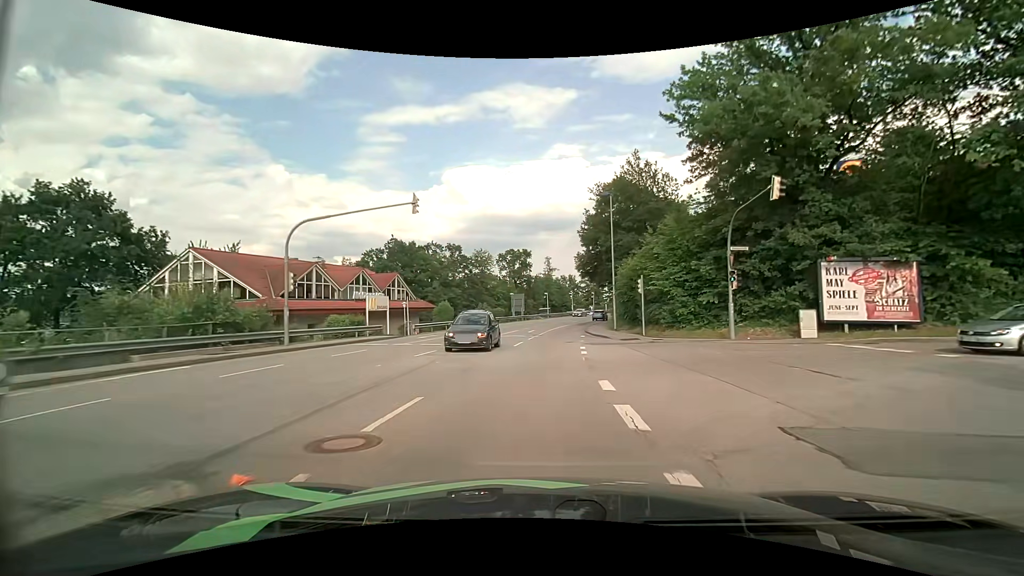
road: tertiary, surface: asphalt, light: Day
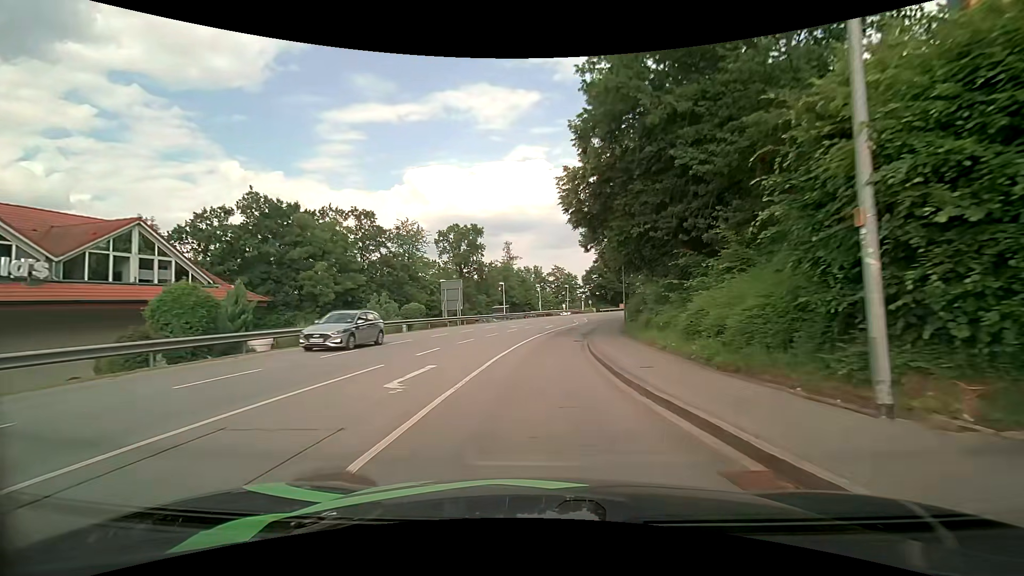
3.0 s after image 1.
(+1.4, +30.8) m; +4°
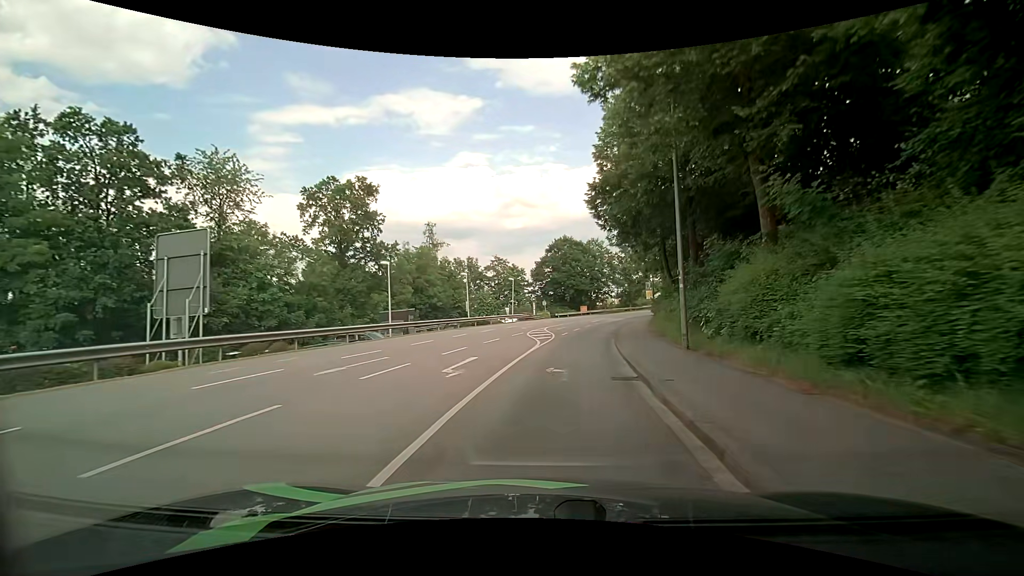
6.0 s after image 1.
(+1.3, +29.1) m; +7°
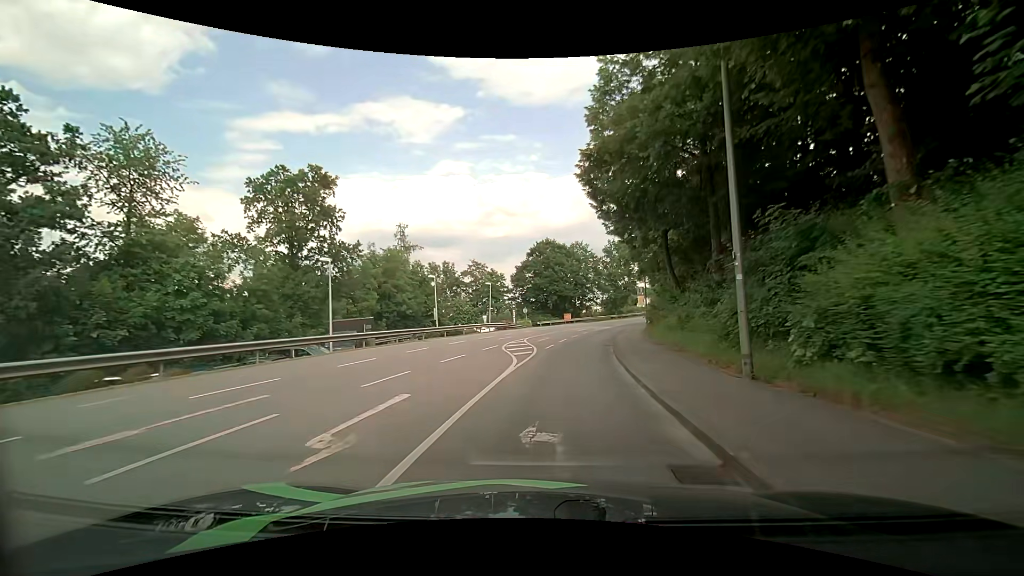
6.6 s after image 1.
(+0.1, +5.8) m; +1°
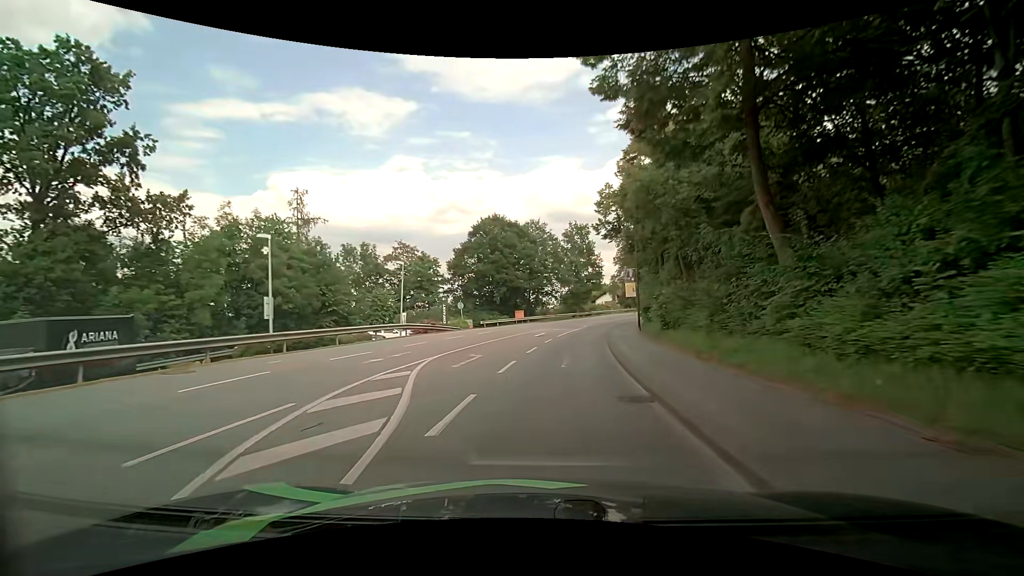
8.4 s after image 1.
(+1.0, +17.2) m; +6°
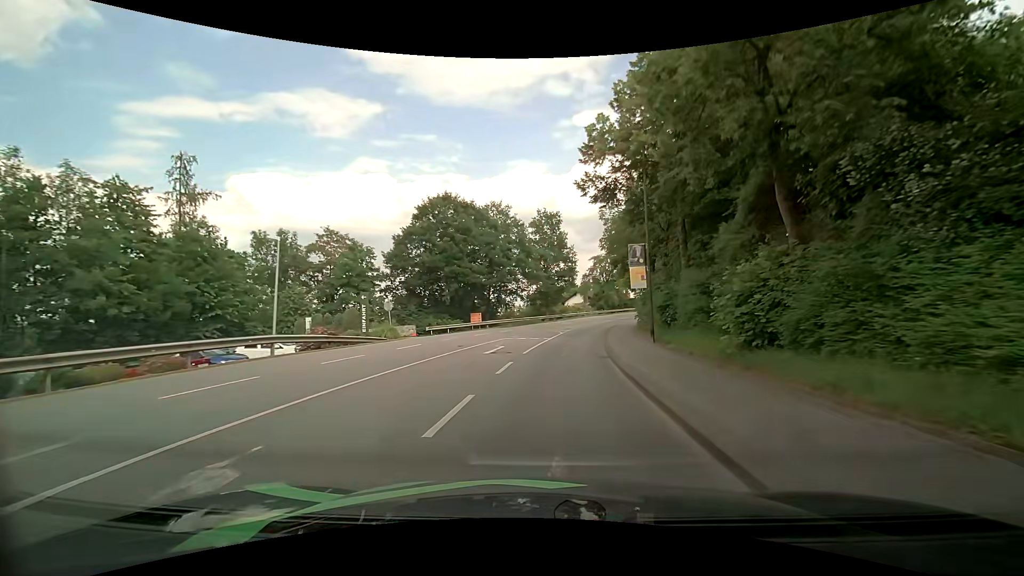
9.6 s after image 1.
(+0.3, +12.0) m; +4°
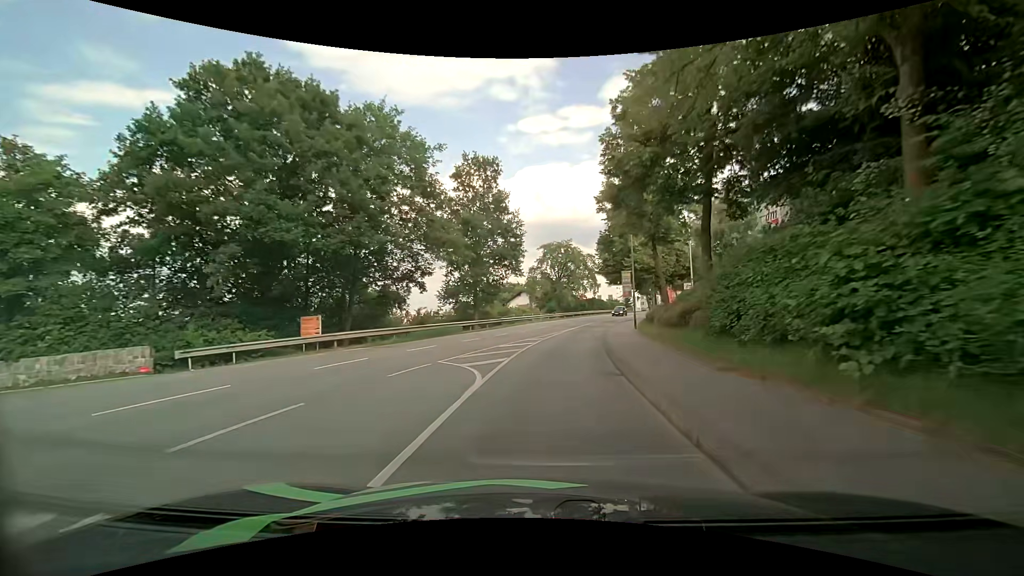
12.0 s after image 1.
(+1.3, +24.6) m; +5°
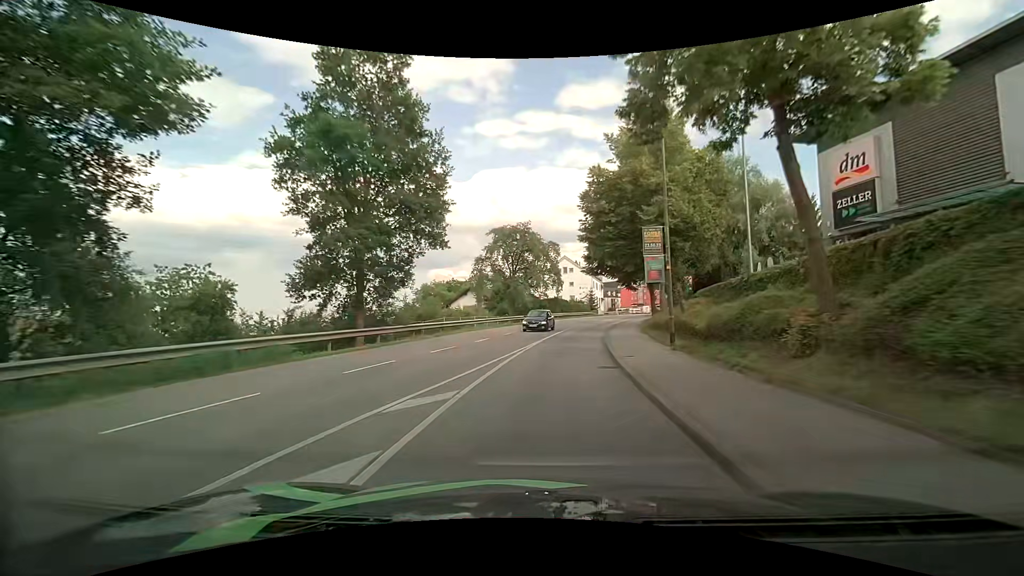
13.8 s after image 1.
(+1.0, +18.6) m; +5°
(0, +10) (+1, +20) (+3, +30) (+4, +40) (+7, +49) (+10, +59) (+13, +68) (+17, +78) (+20, +87) (+24, +96) m
